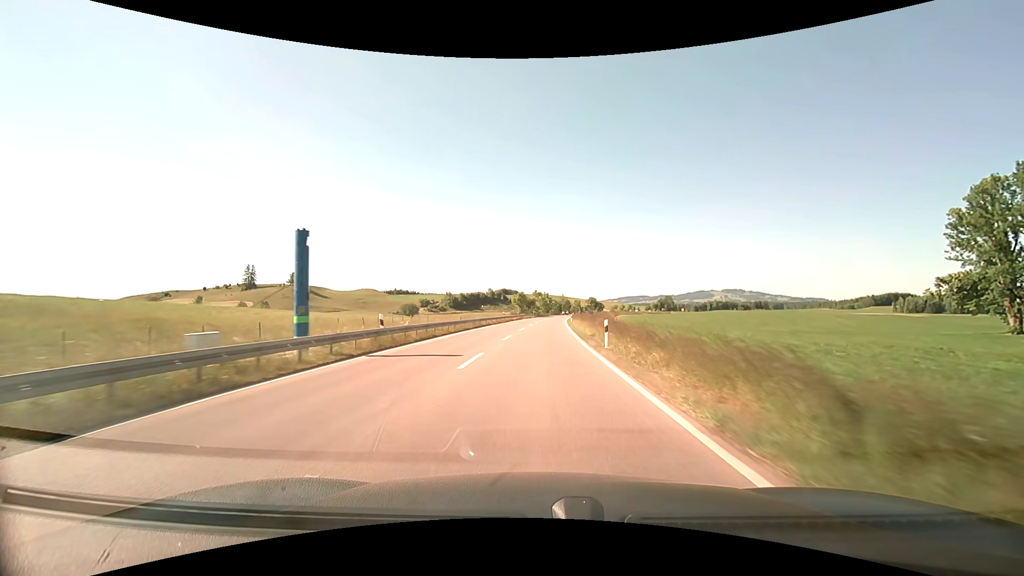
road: primary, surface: asphalt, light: Day
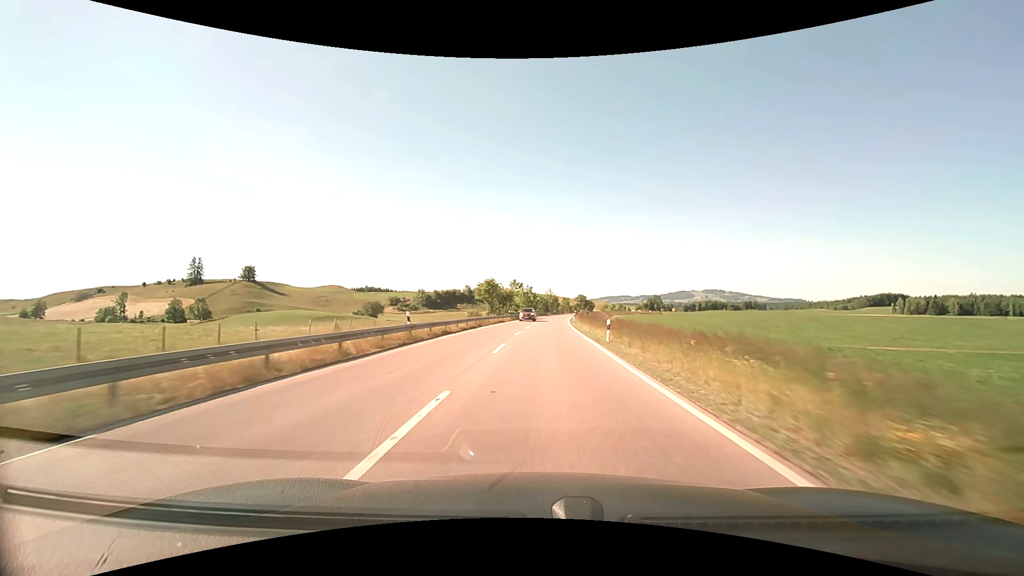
(+0.9, +44.5) m; +1°
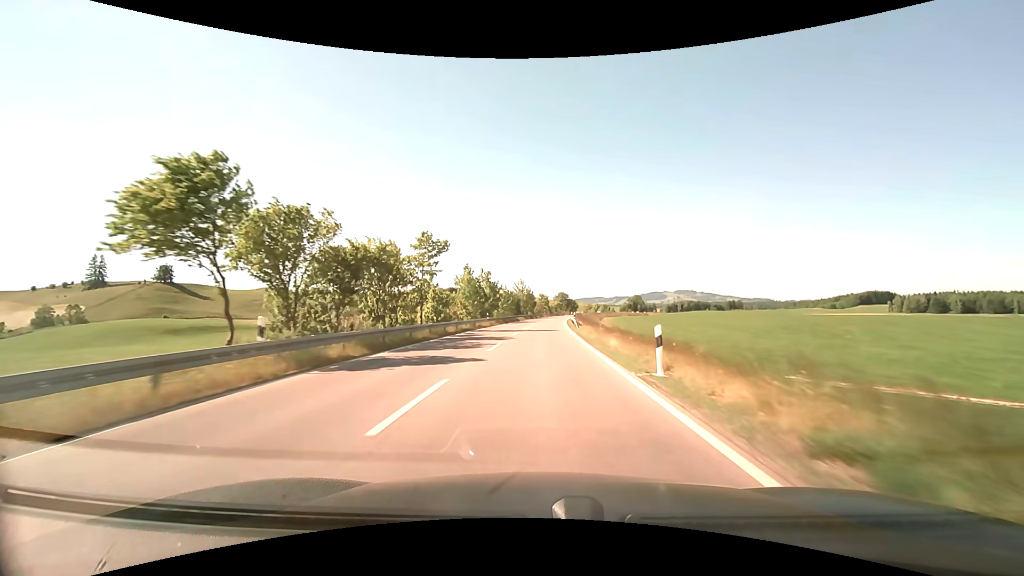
(+2.6, +58.8) m; +4°
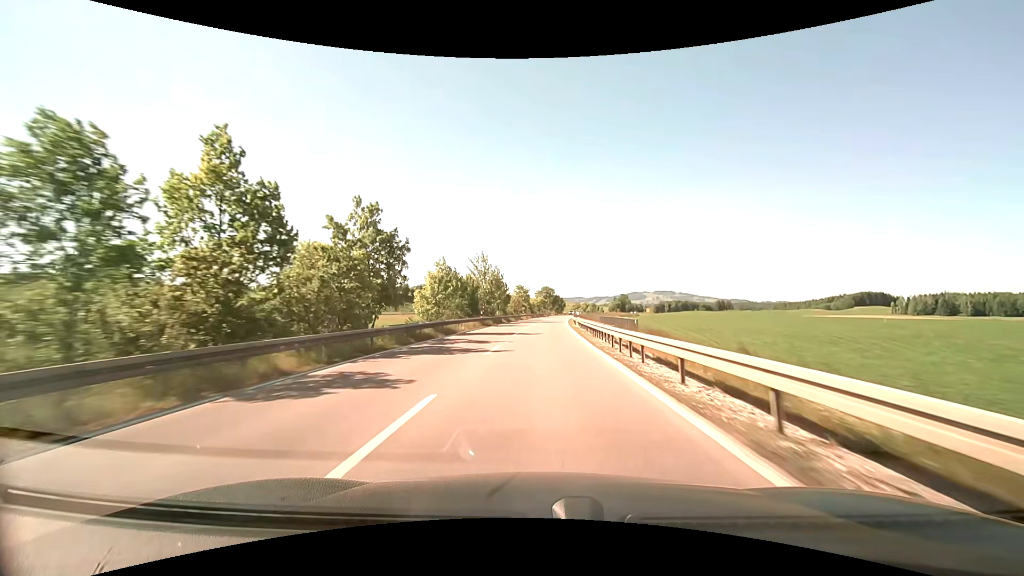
(+0.5, +50.1) m; +2°
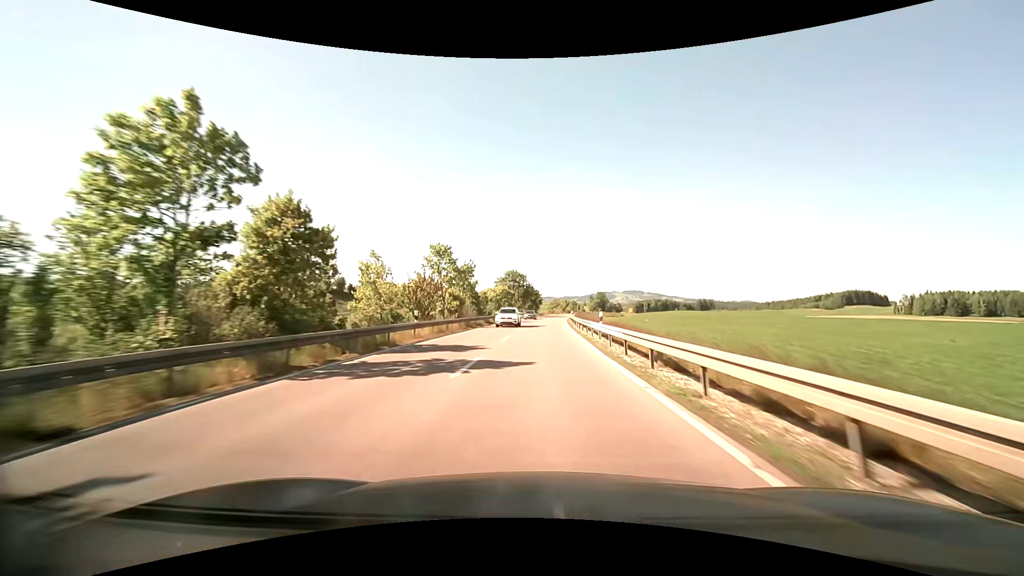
(+1.6, +66.1) m; +3°
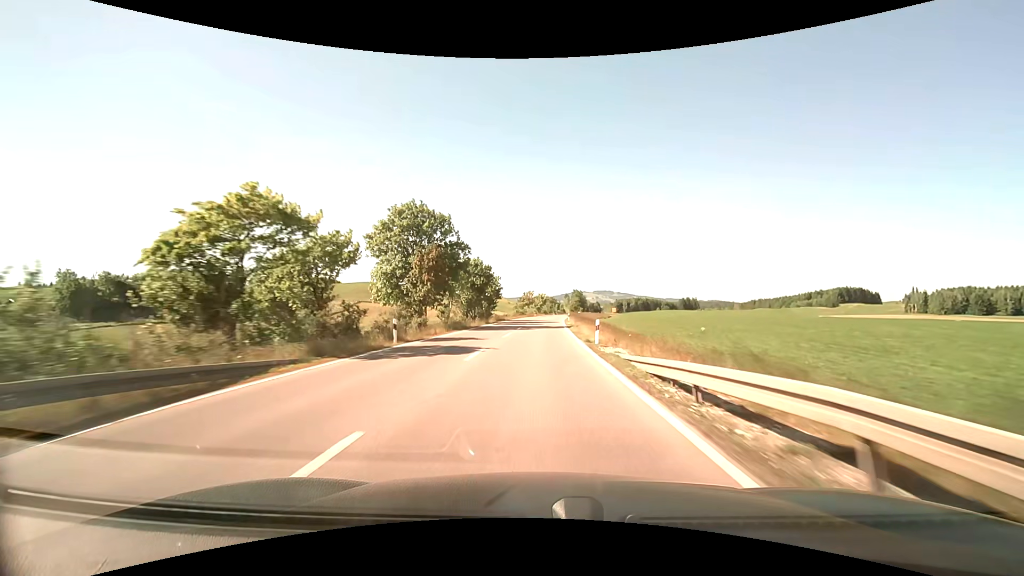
(+2.6, +69.1) m; +4°
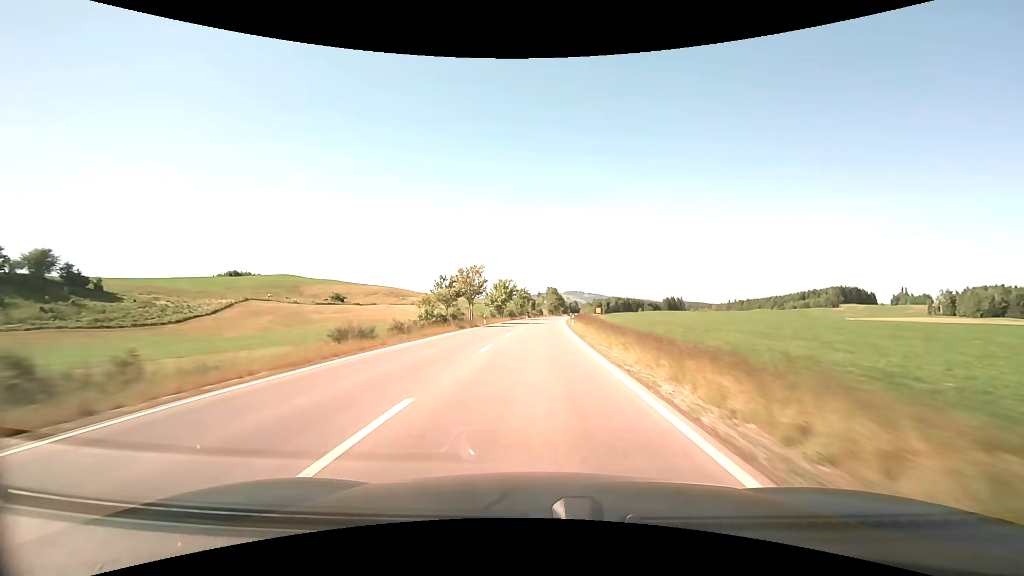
(+1.5, +70.2) m; +3°
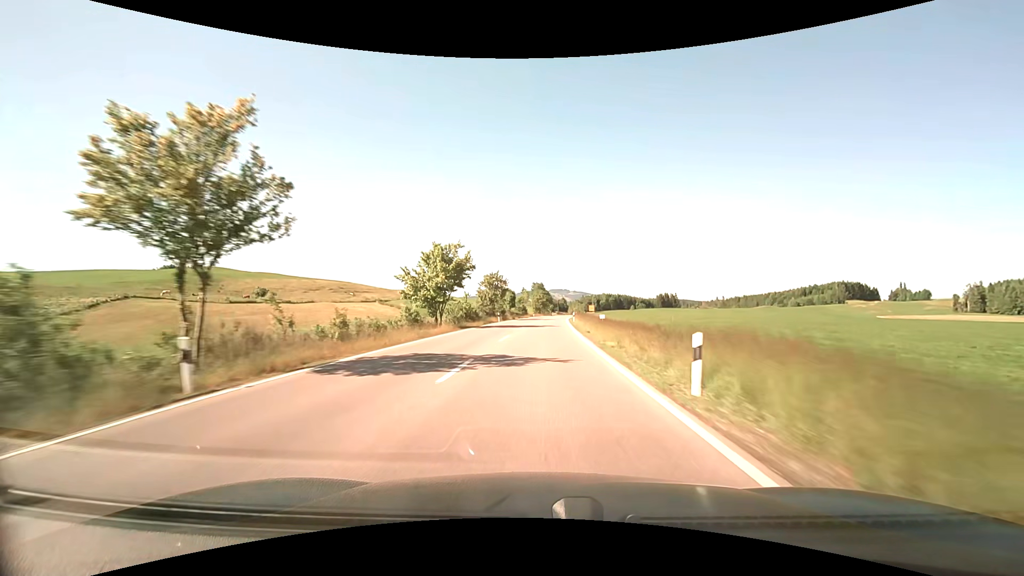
(+0.8, +42.3) m; +2°
(0, +10) (0, +20) (0, +30) (0, +40) (+1, +50) (+1, +60) (+2, +70) (+3, +80) (+3, +90) (+4, +100) m
